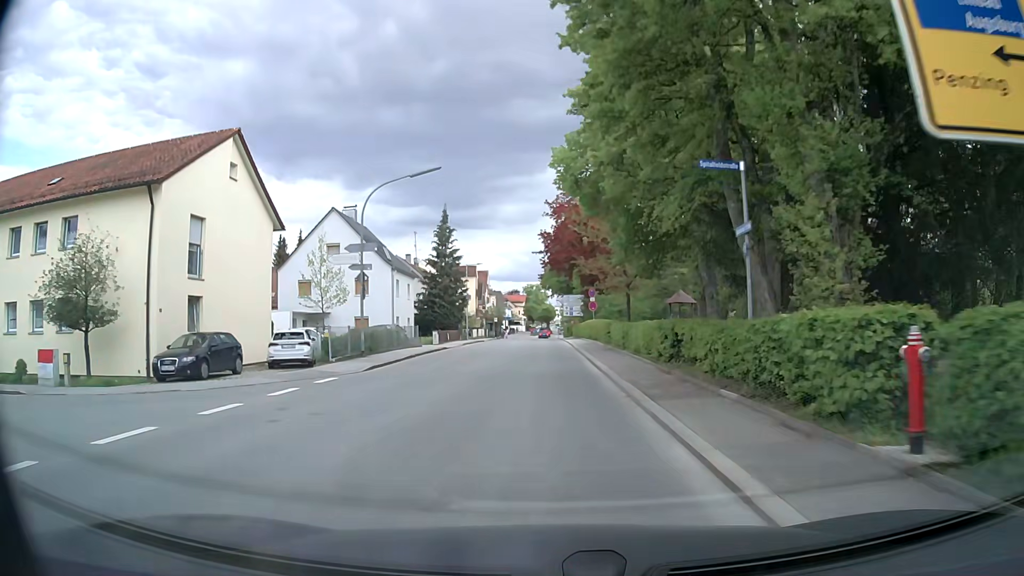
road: secondary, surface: asphalt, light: Day
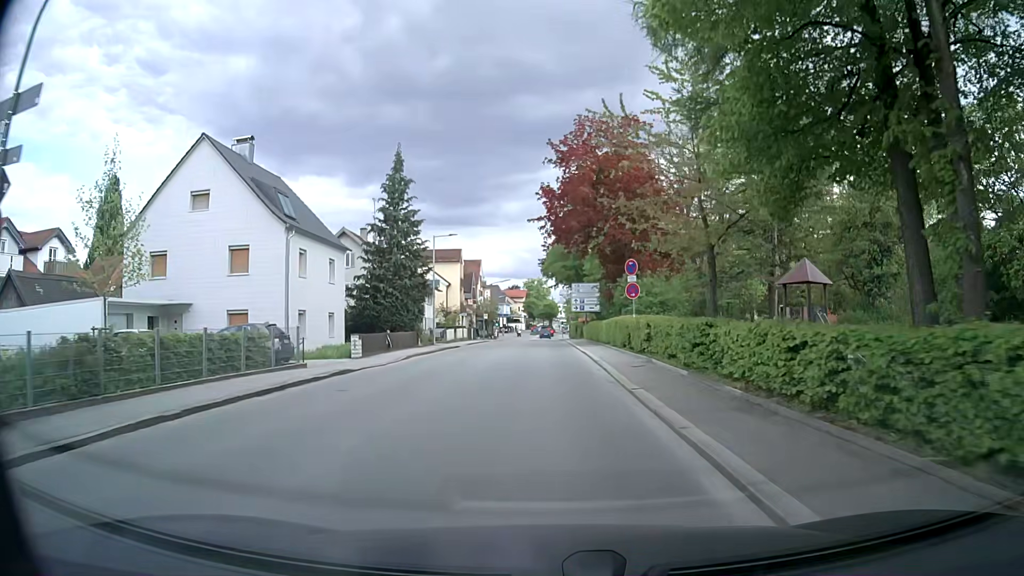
(0.0, +20.1) m; 0°
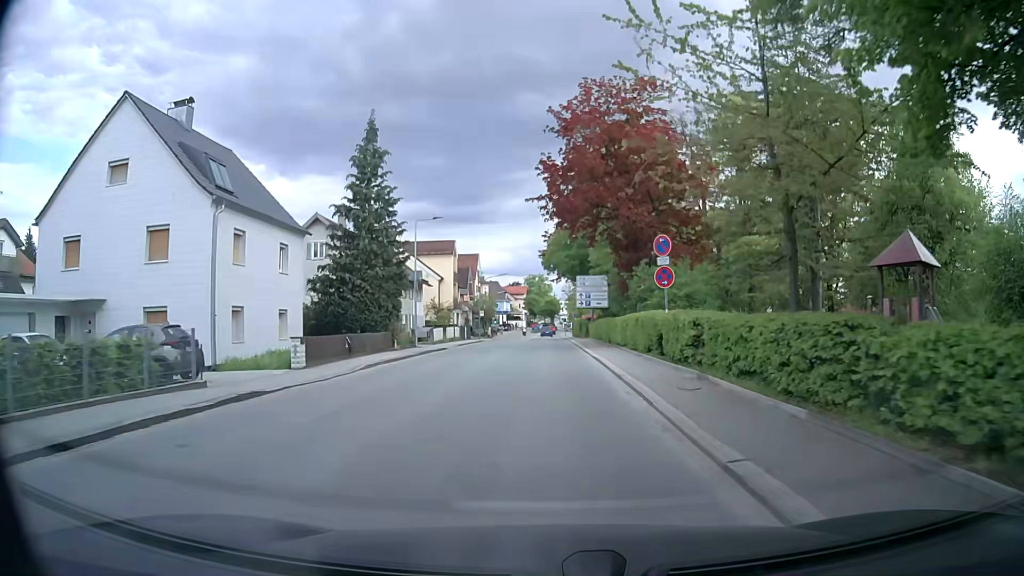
(+0.1, +6.7) m; 0°
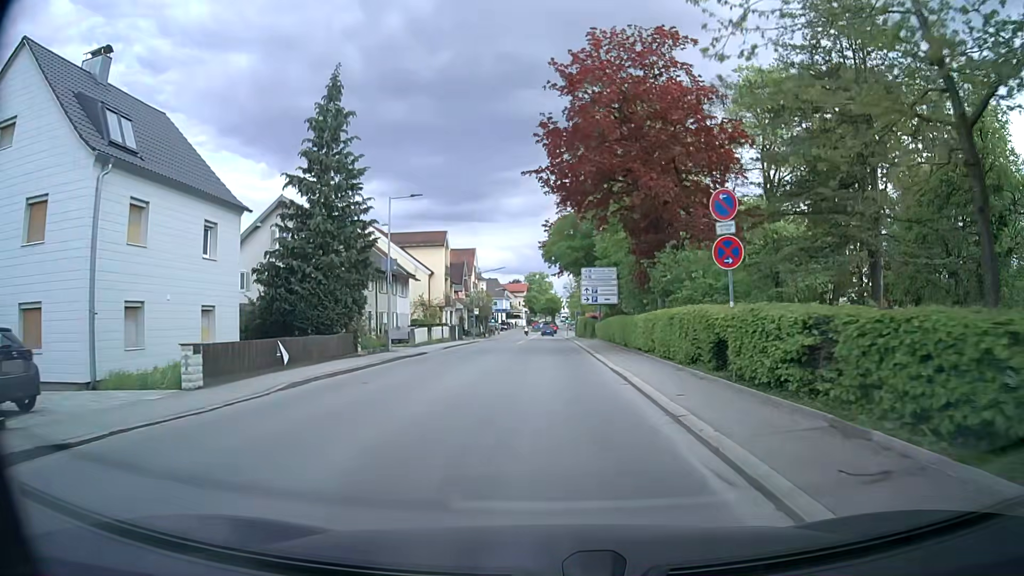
(0.0, +6.6) m; -1°
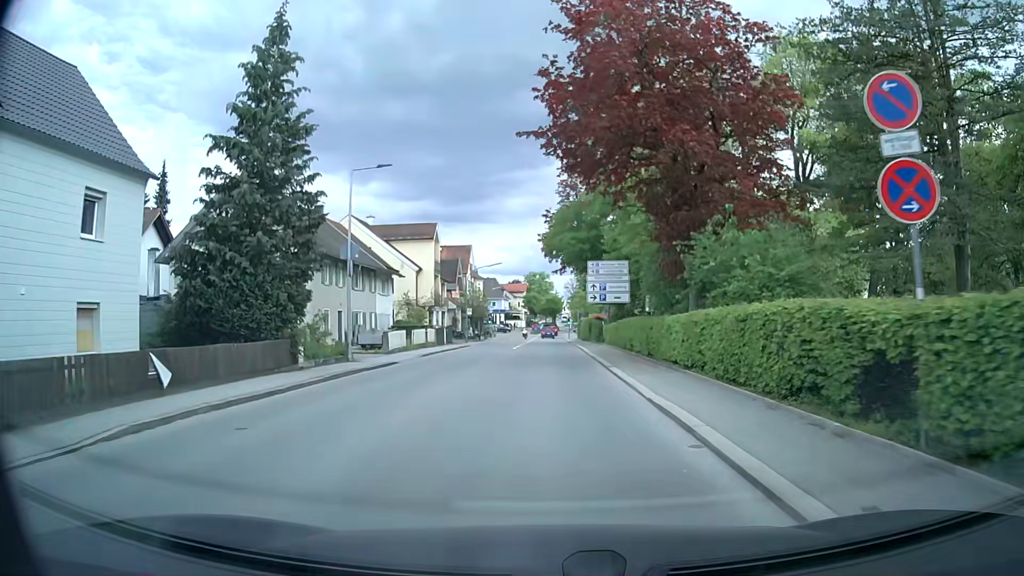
(+0.1, +6.5) m; 0°
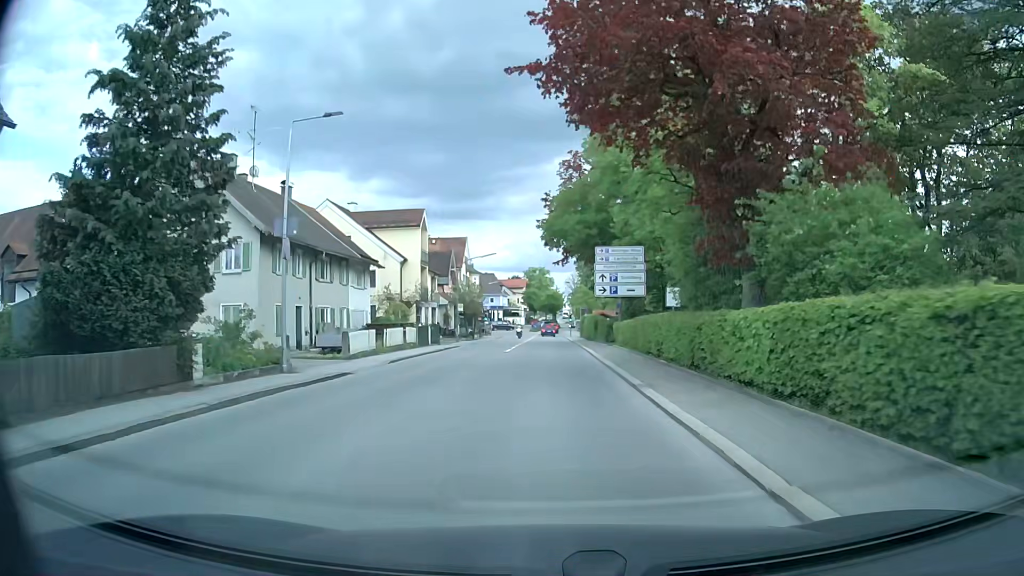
(0.0, +6.4) m; 0°
